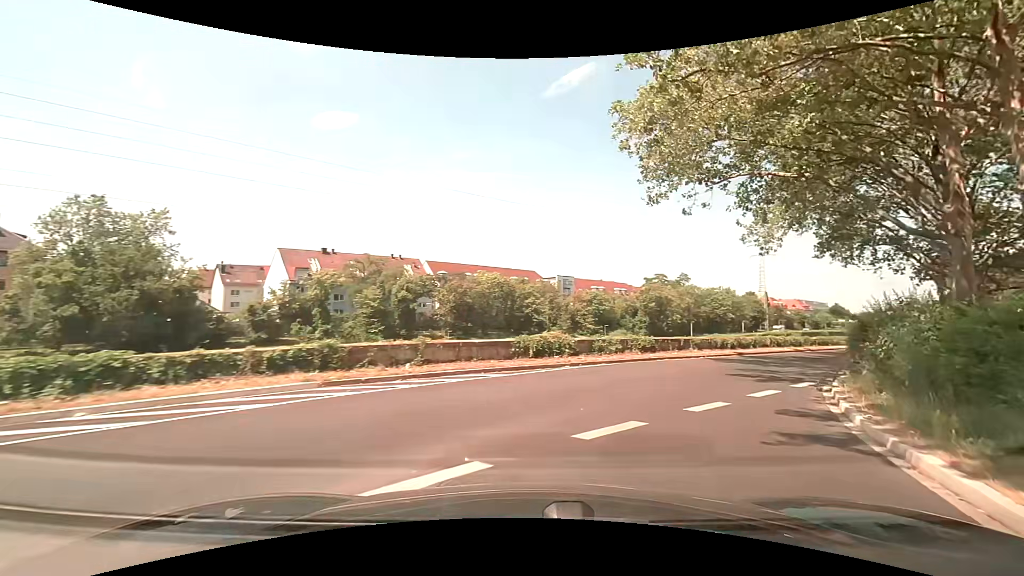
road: trunk_link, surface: asphalt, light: Day
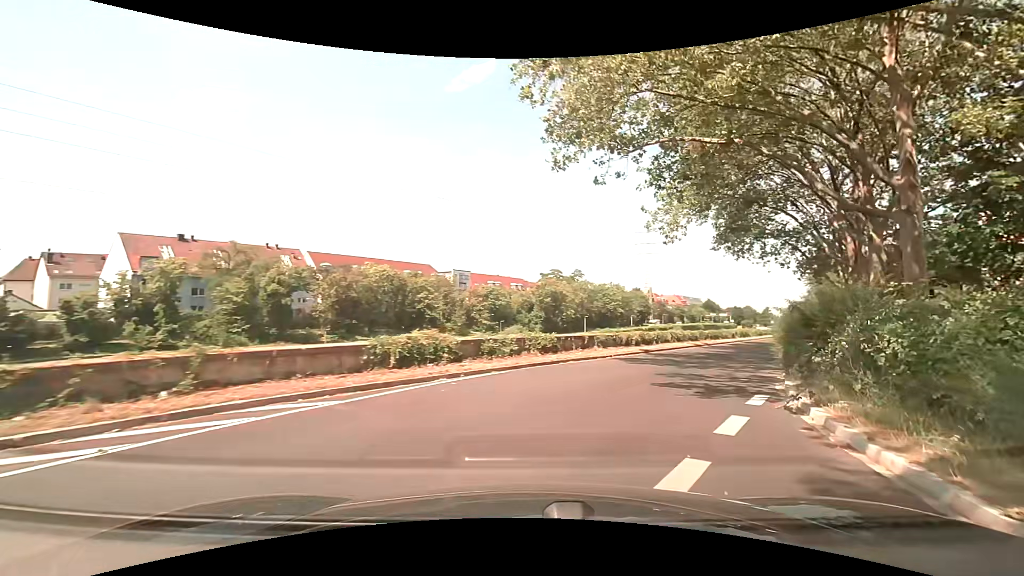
(+0.5, +4.7) m; +11°
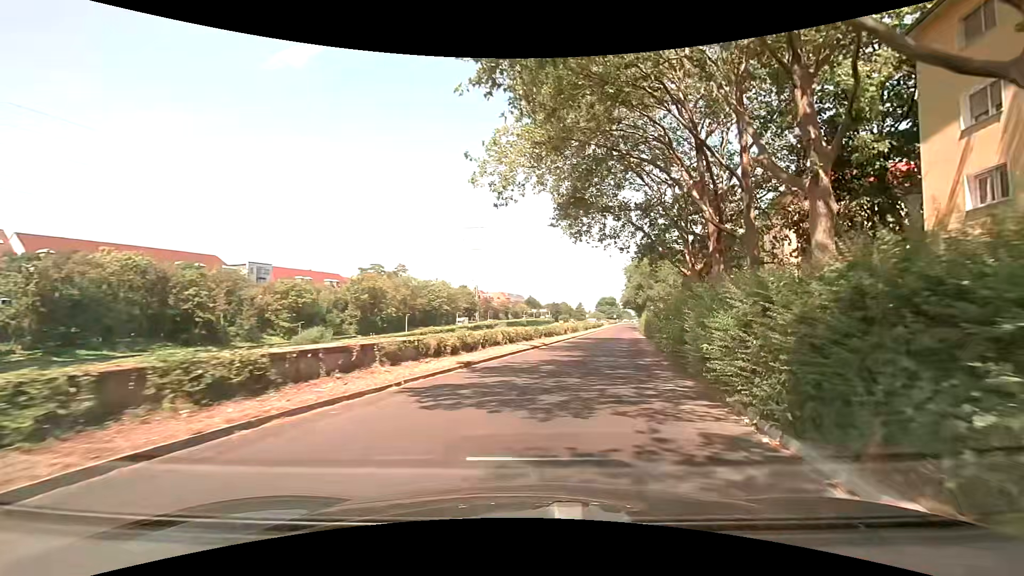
(+2.0, +9.9) m; +20°
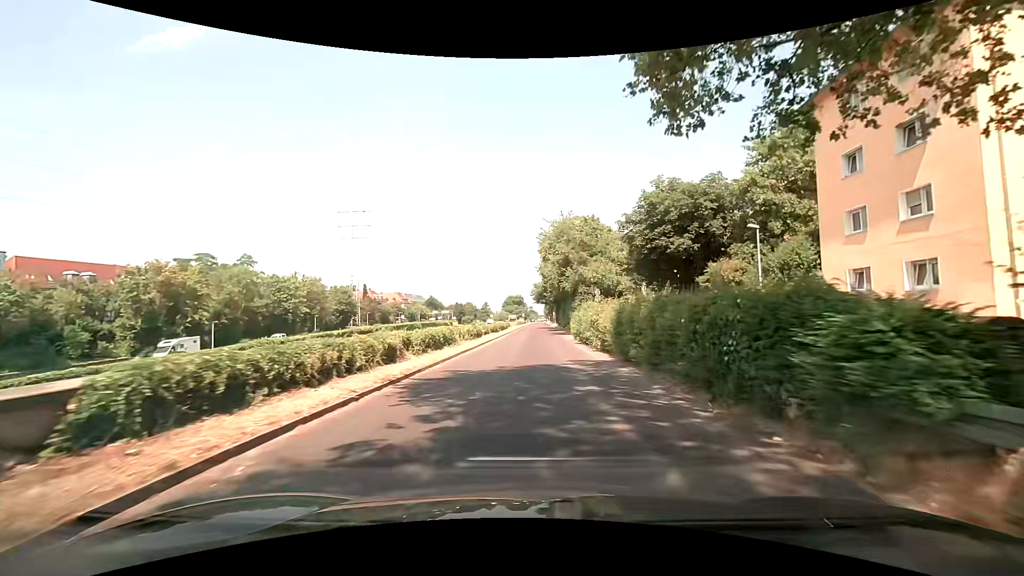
(+4.2, +29.7) m; +10°
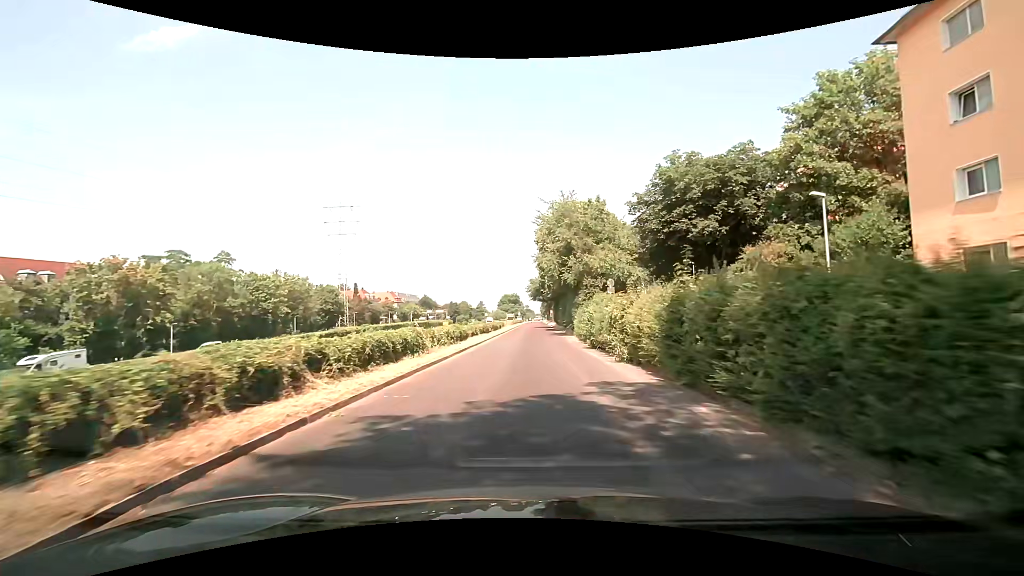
(+0.1, +6.7) m; +2°
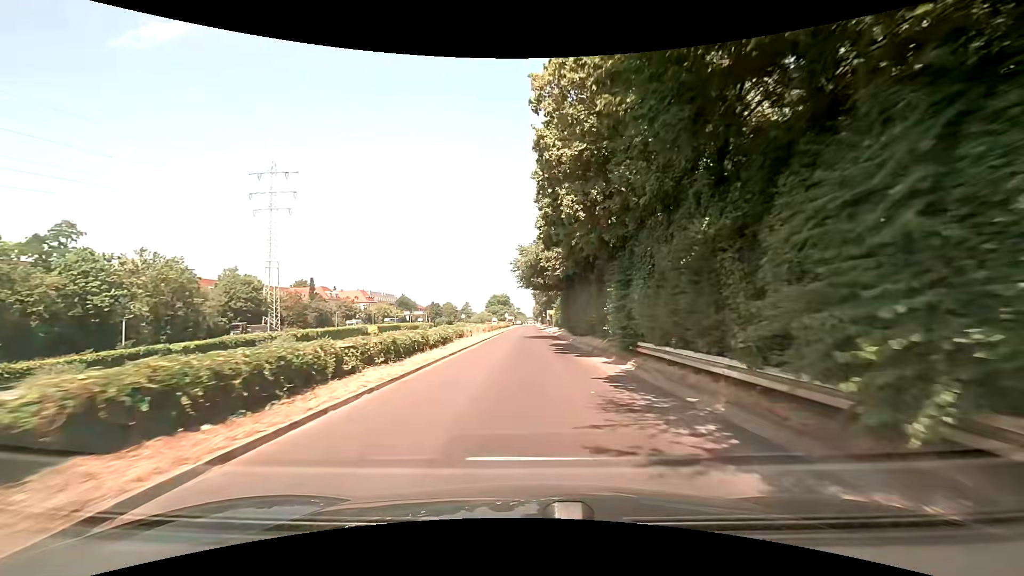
(-0.3, +36.1) m; 0°
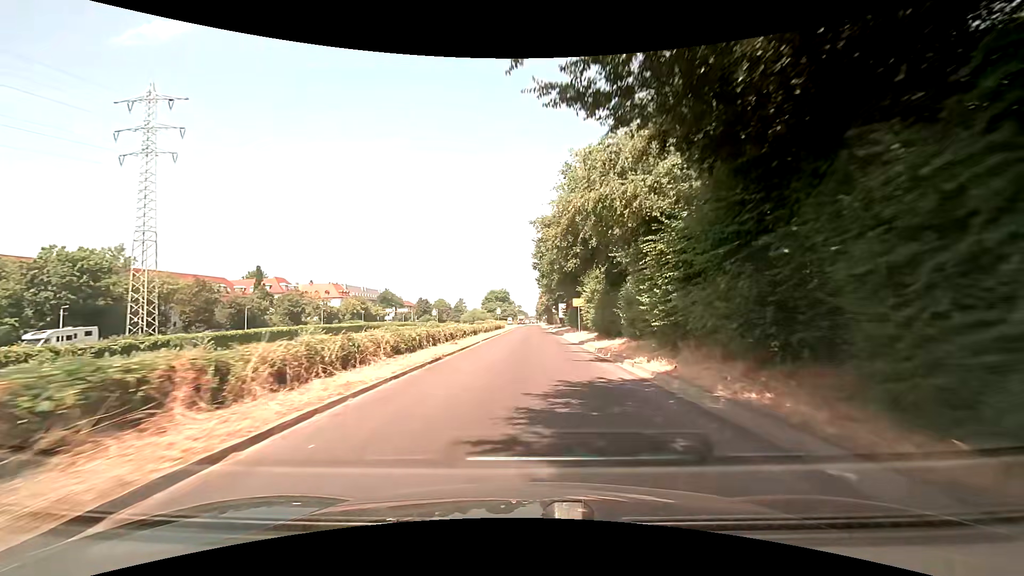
(-0.3, +38.3) m; 0°
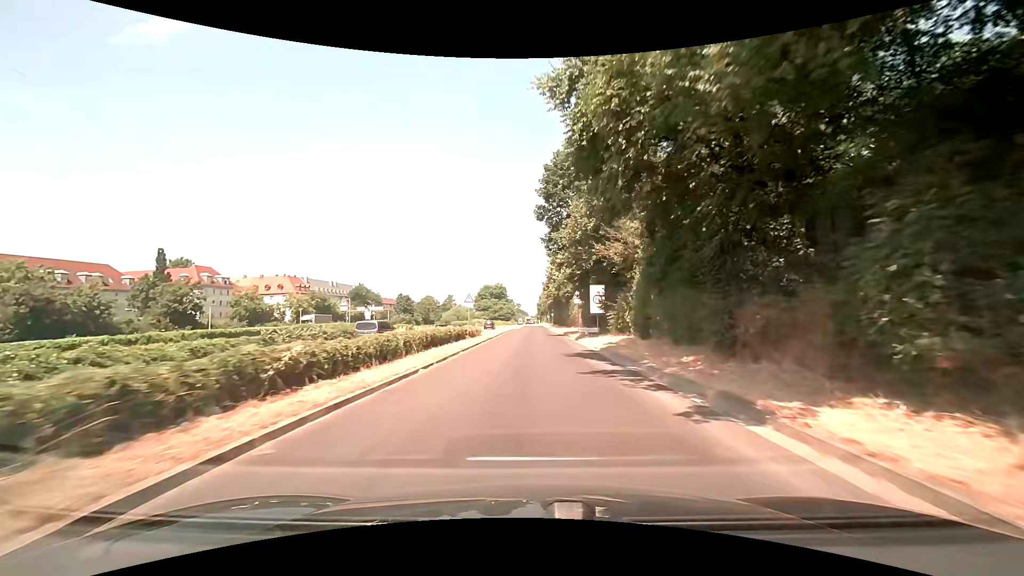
(-0.1, +39.2) m; 0°
(0, +10) (0, +20) (0, +30) (0, +40) (0, +50) (0, +60) (0, +70) (0, +80) (0, +90) (0, +100) m
